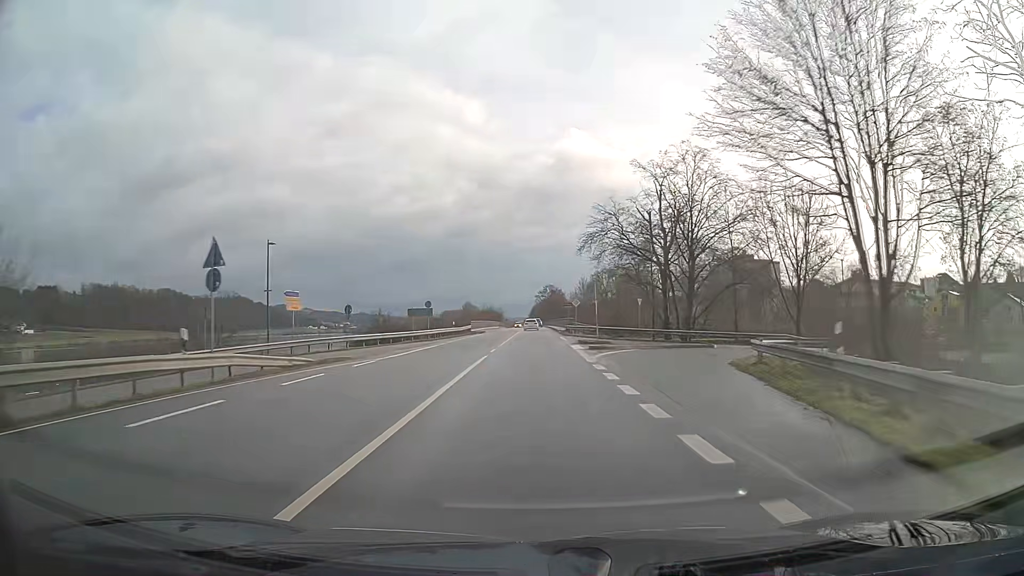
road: primary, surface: asphalt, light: Day
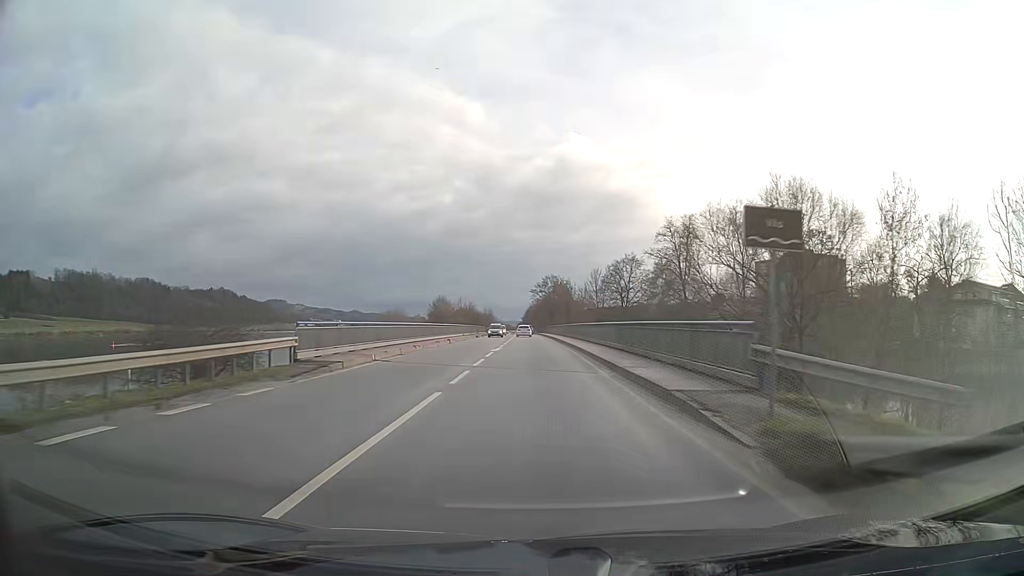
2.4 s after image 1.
(+0.1, +57.9) m; 0°
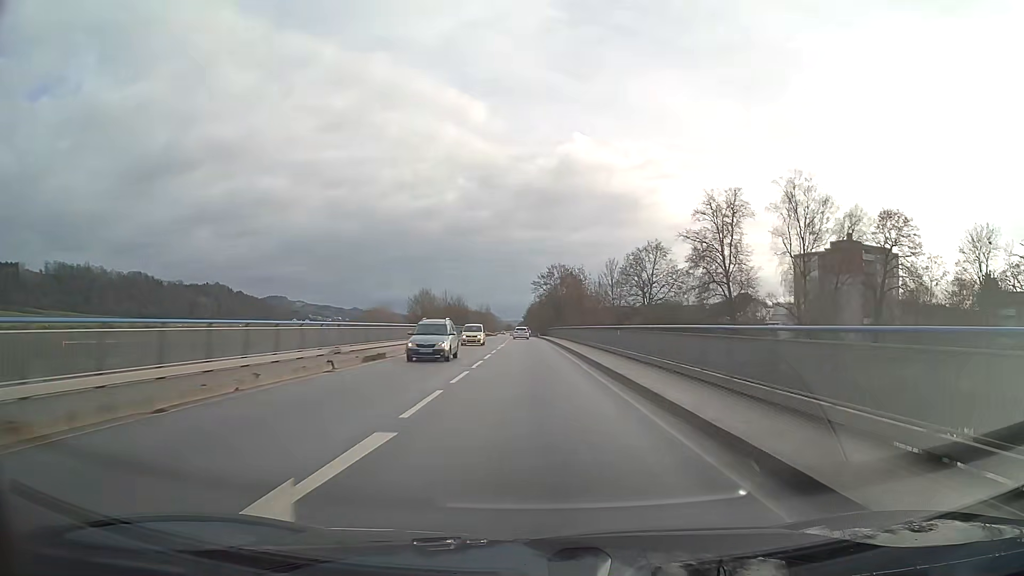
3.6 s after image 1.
(0.0, +29.4) m; 0°
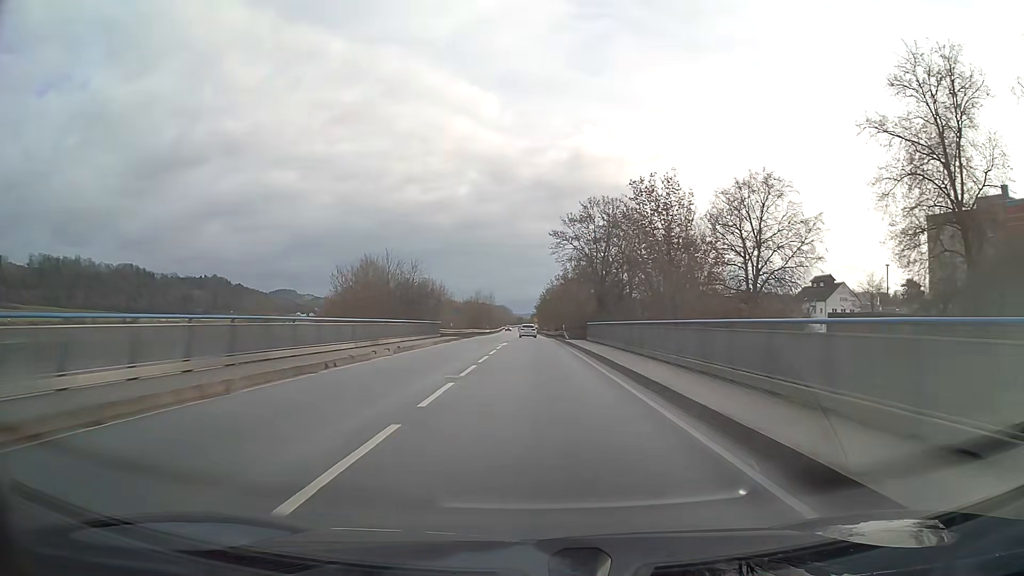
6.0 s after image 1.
(-0.7, +59.5) m; -1°
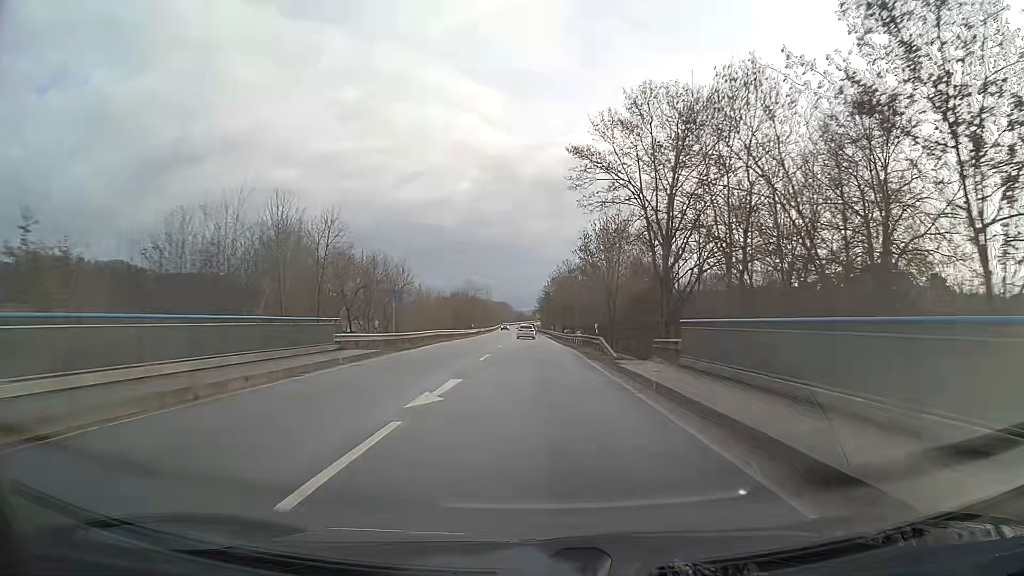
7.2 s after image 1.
(0.0, +29.9) m; 0°
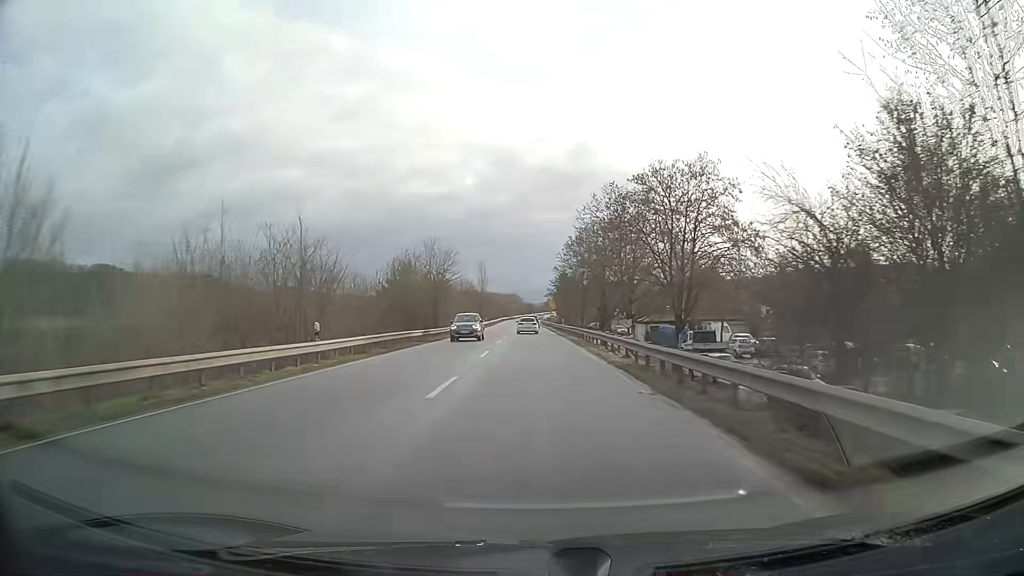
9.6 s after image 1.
(-0.4, +60.1) m; -1°
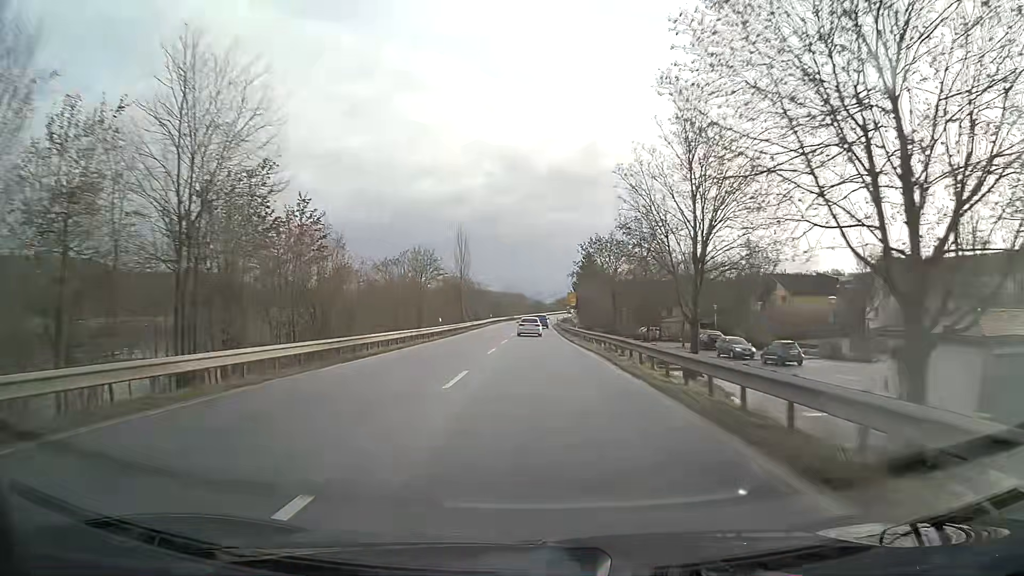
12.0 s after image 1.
(-0.4, +58.4) m; -1°
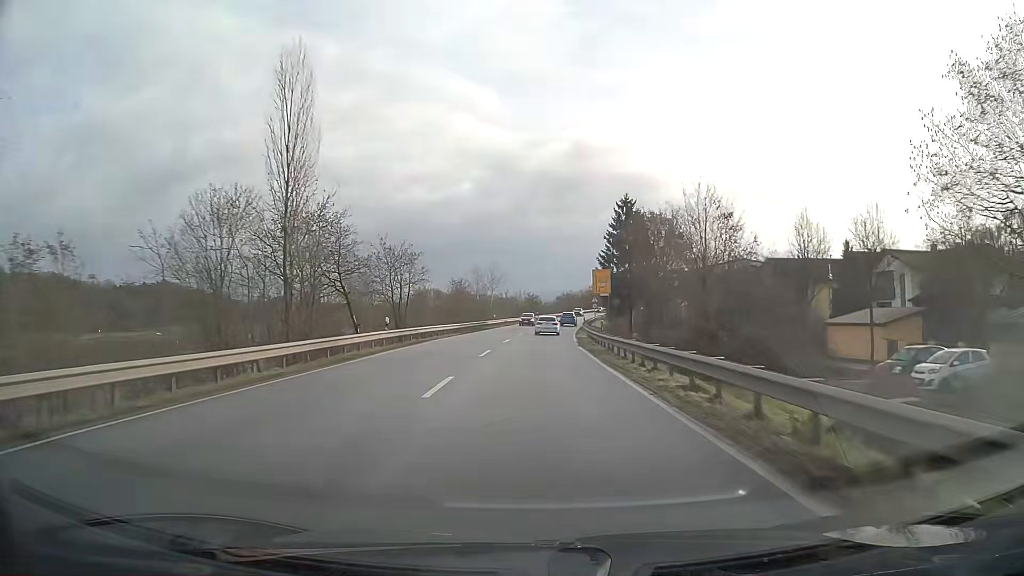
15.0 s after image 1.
(+0.2, +65.2) m; +1°
(0, +10) (0, +20) (0, +30) (+1, +40) (+1, +50) (+2, +60) (+3, +70) (+4, +80) (+5, +90) (+6, +100) m
